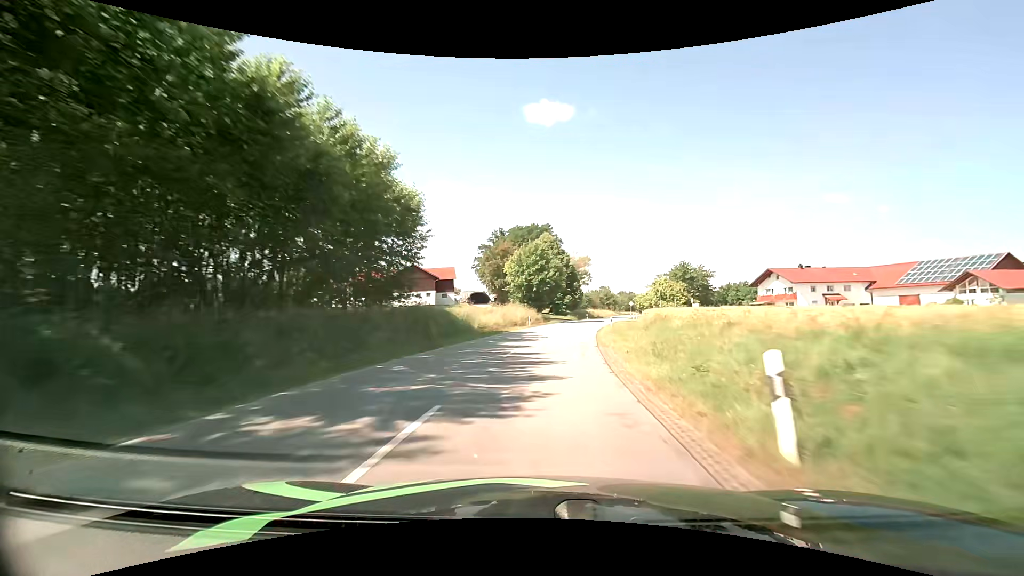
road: secondary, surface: asphalt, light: Day
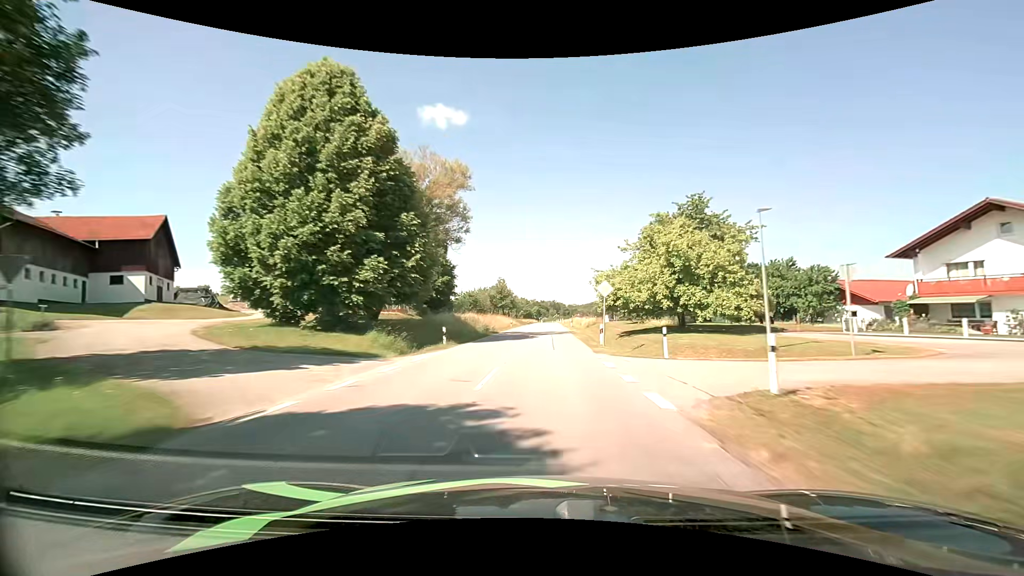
(+8.0, +65.4) m; +12°
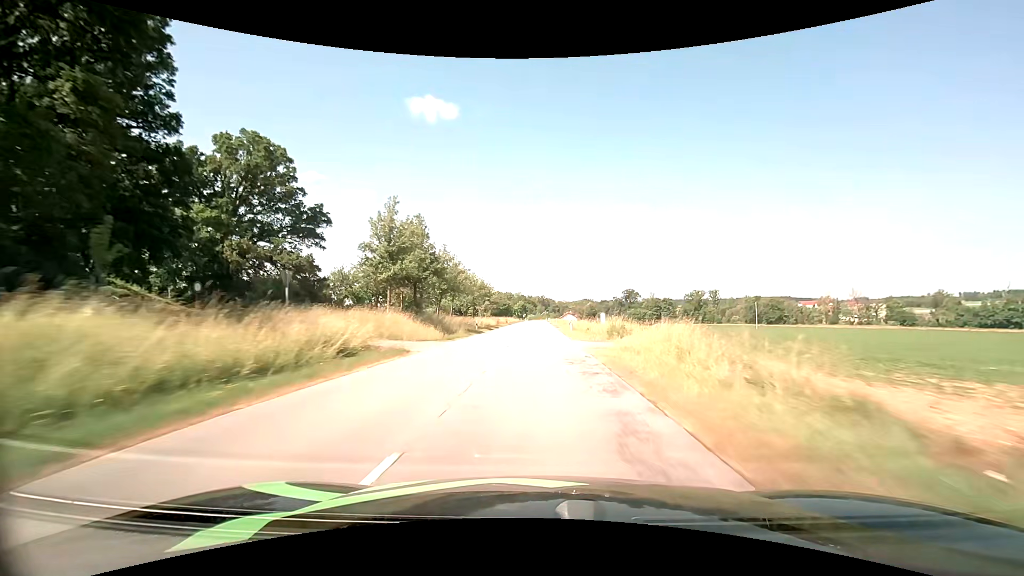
(+2.7, +68.4) m; +2°
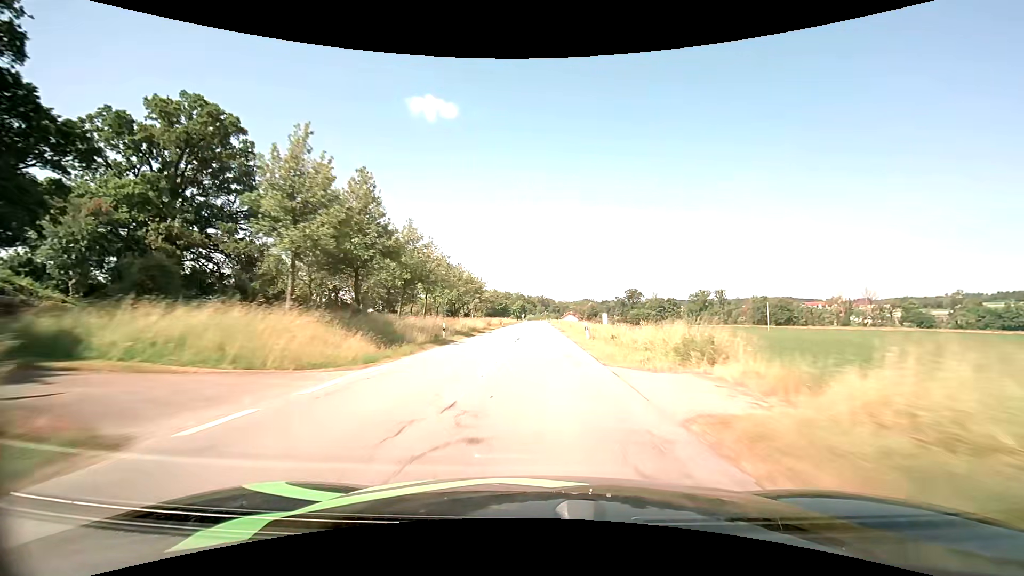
(0.0, +13.8) m; 0°
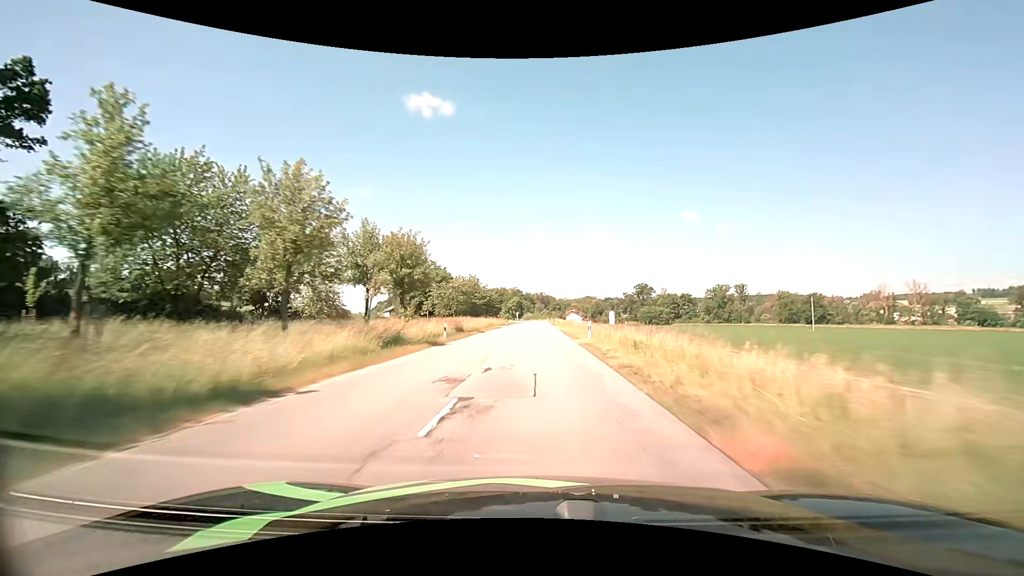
(+0.1, +41.6) m; 0°
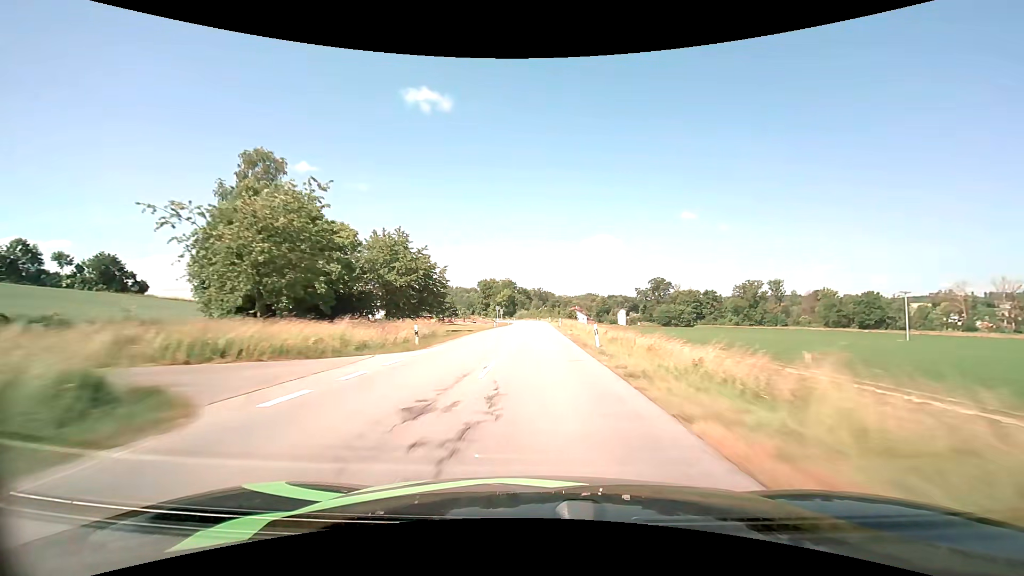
(-0.1, +55.1) m; 0°
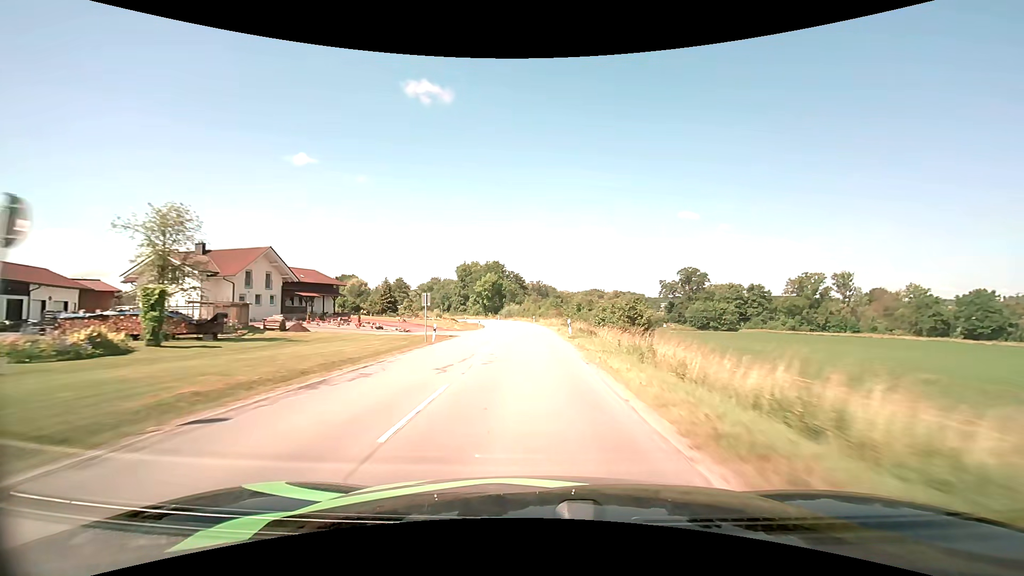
(+0.2, +65.1) m; 0°
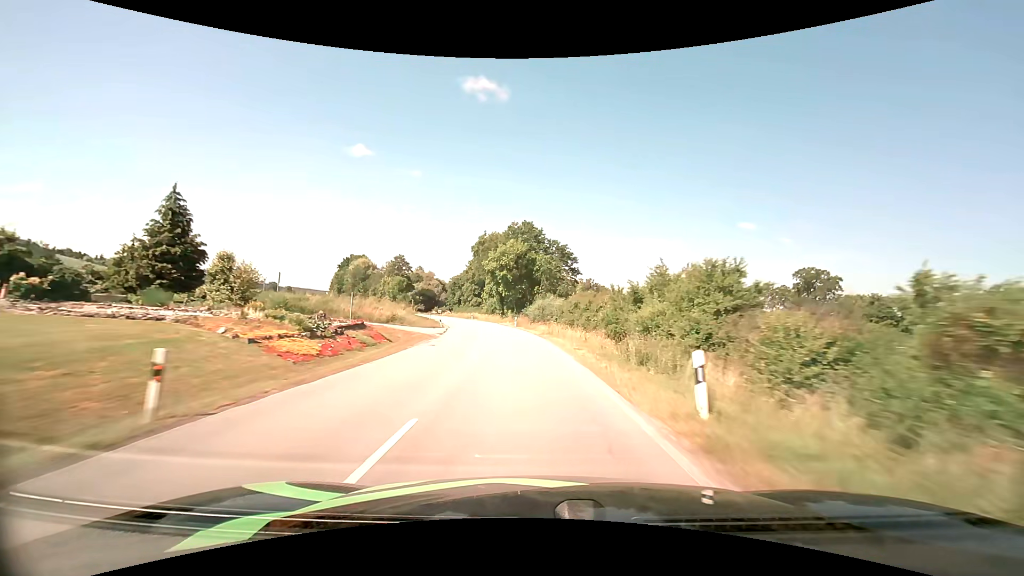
(-2.0, +63.0) m; -5°
(0, +10) (-1, +20) (-1, +30) (-3, +40) (-4, +50) (-6, +60) (-8, +69) (-11, +79) (-13, +89) (-16, +98) m
